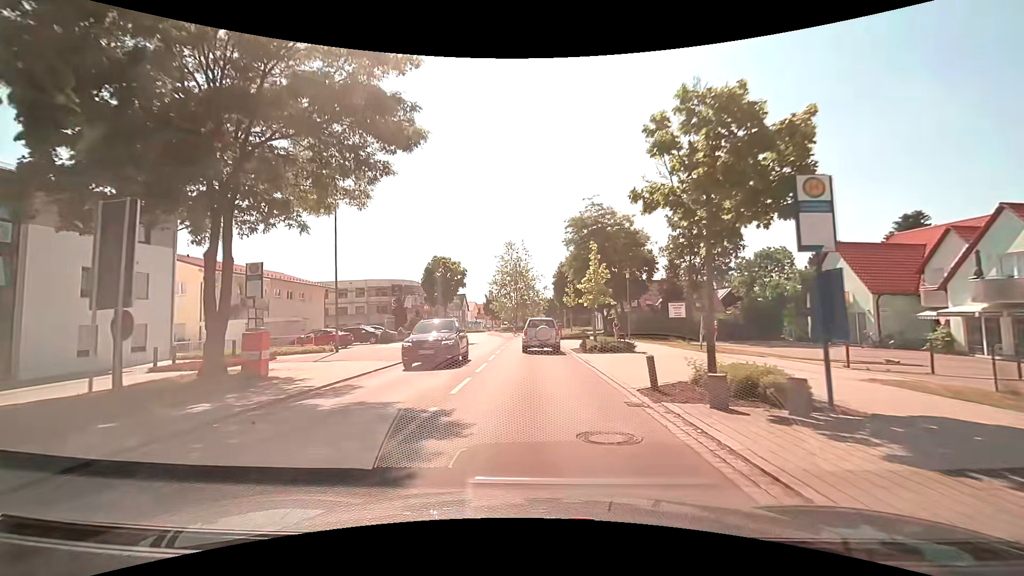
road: tertiary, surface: asphalt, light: Day
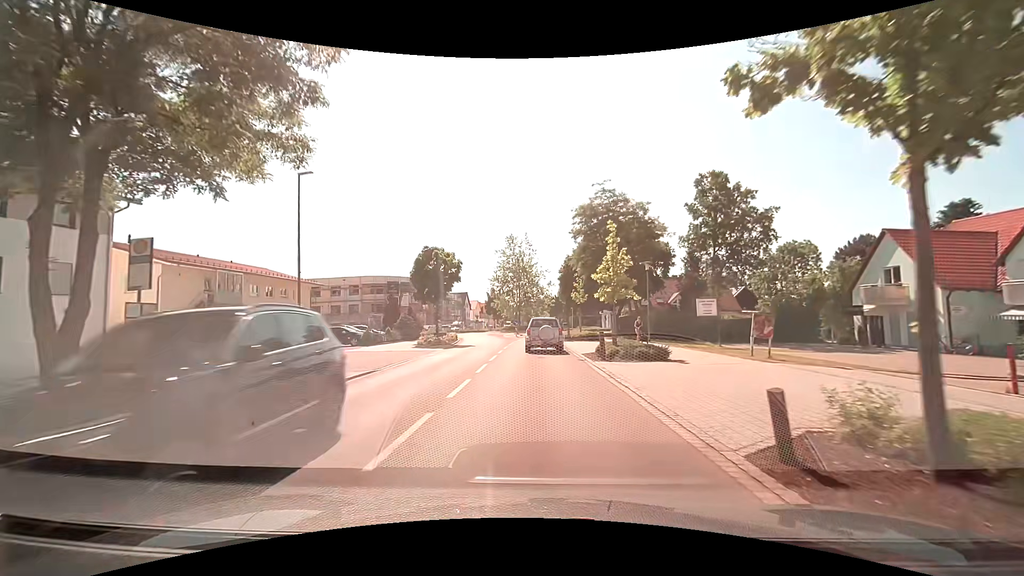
(0.0, +5.1) m; -1°
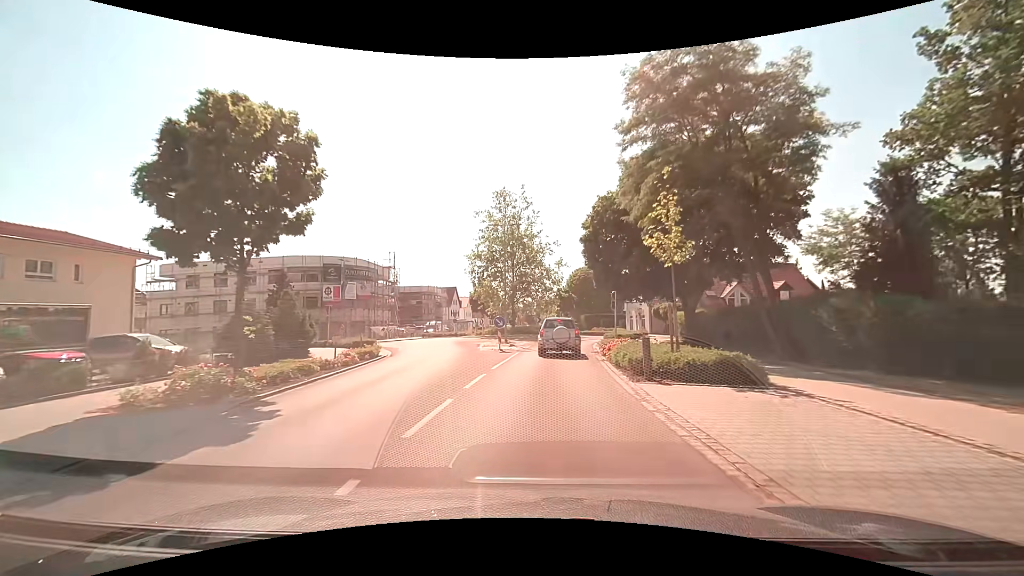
(-0.1, +25.8) m; 0°
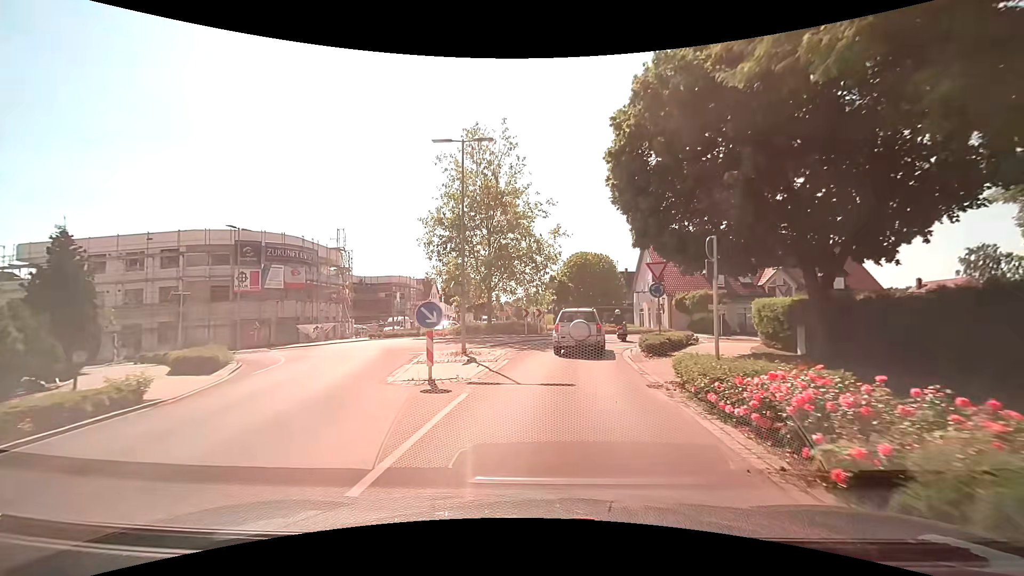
(+0.2, +14.4) m; +1°
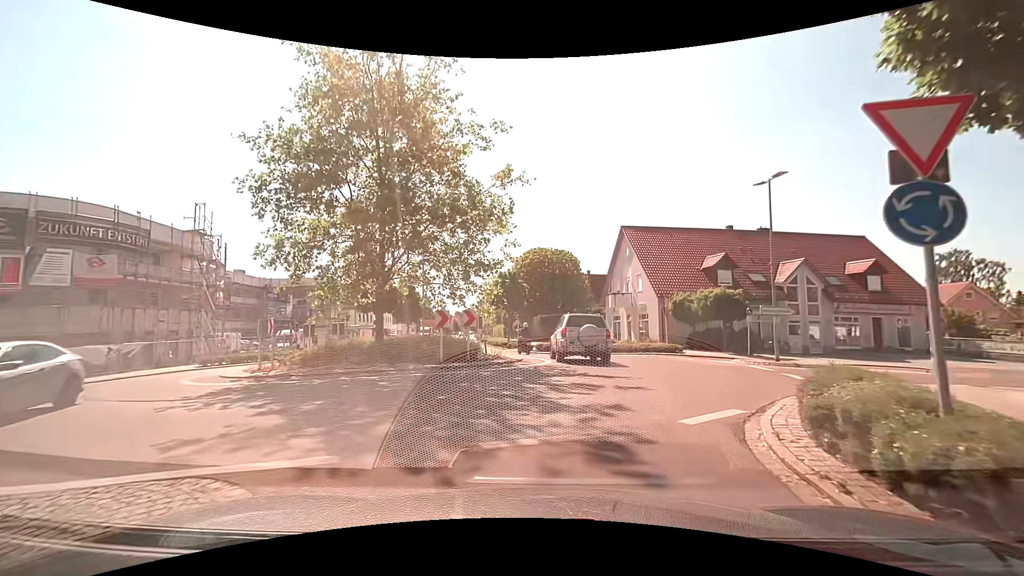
(+0.6, +14.9) m; +5°
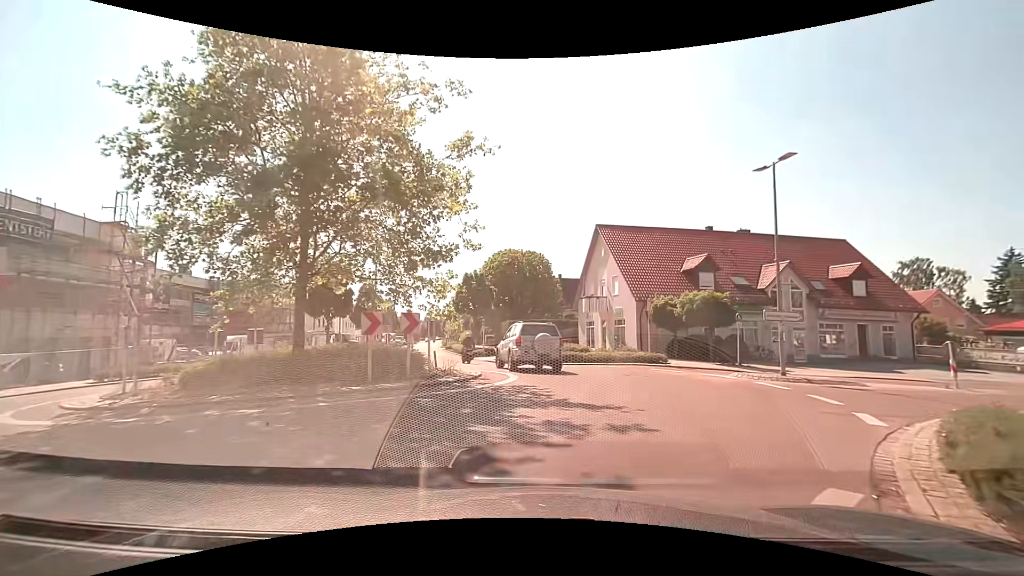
(+0.1, +3.7) m; +5°
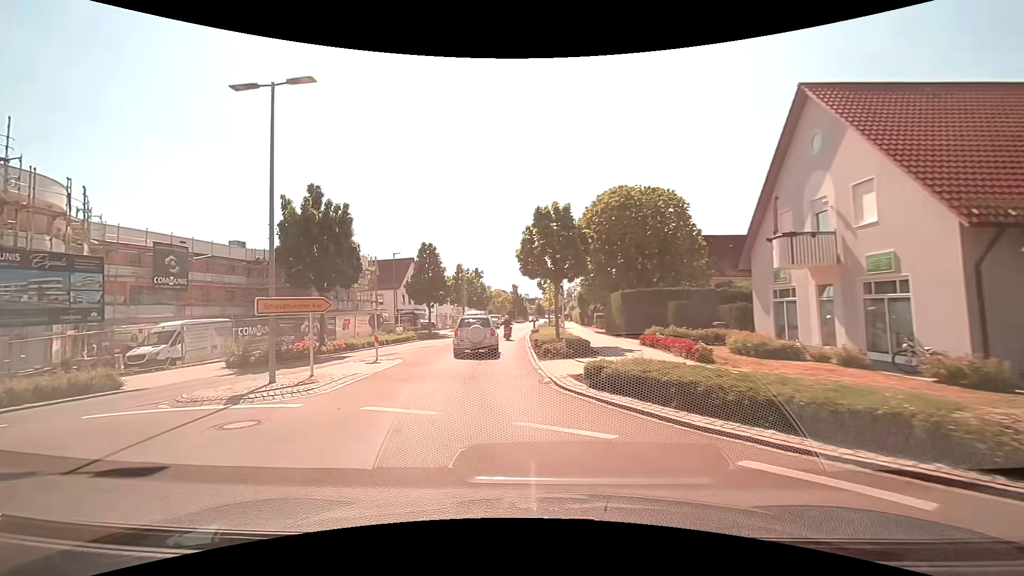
(-0.3, +19.3) m; -15°
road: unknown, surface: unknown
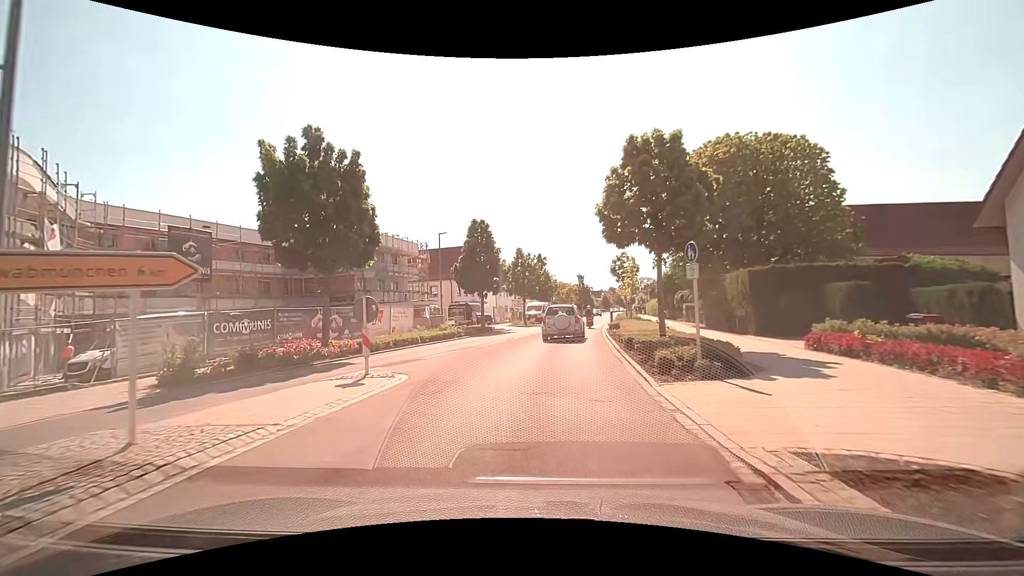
(-0.7, +8.5) m; -7°
(0, +10) (+1, +20) (+2, +30) (+3, +40) (+5, +50) (+6, +60) (+8, +69) (+10, +79) (+12, +89) (+14, +99) m
